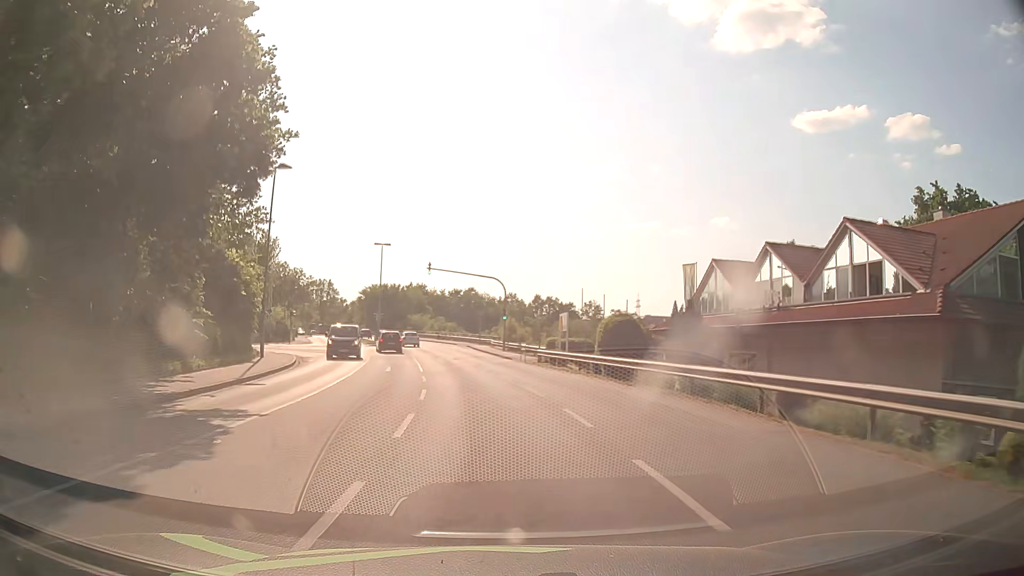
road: tertiary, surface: asphalt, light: Day
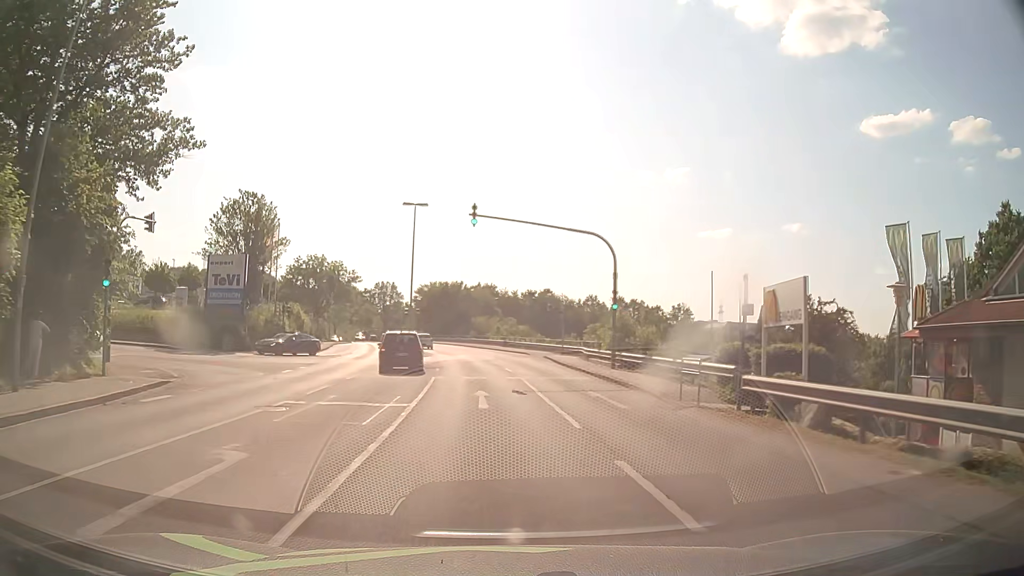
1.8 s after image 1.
(-1.3, +23.5) m; -6°
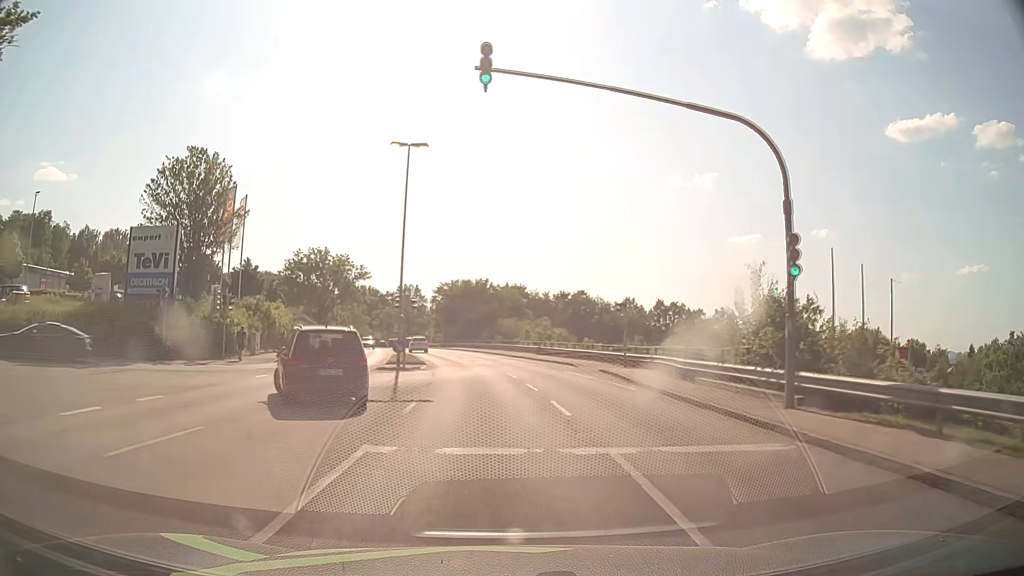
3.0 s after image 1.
(-0.4, +15.4) m; -3°
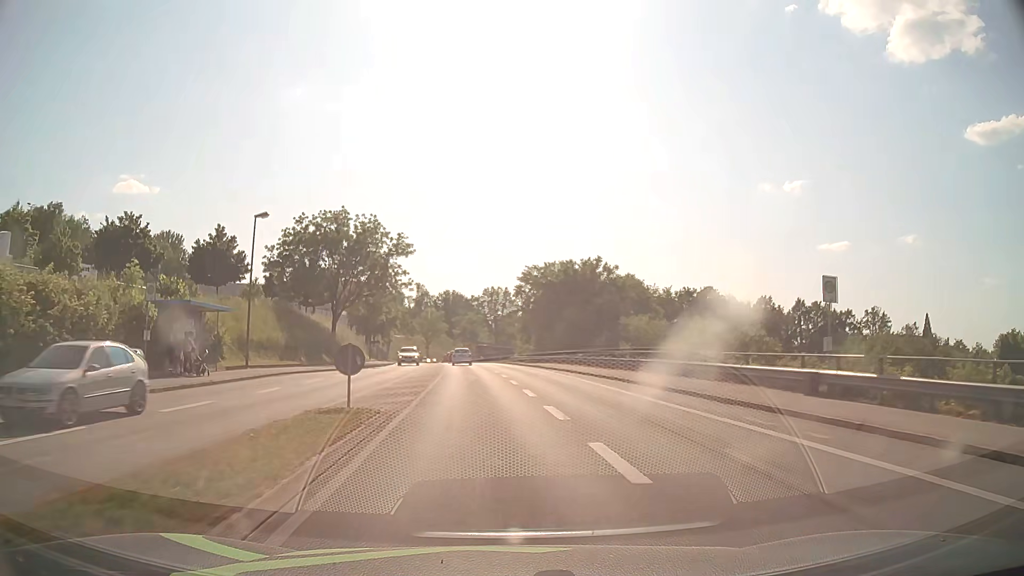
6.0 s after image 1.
(-2.6, +37.5) m; -8°
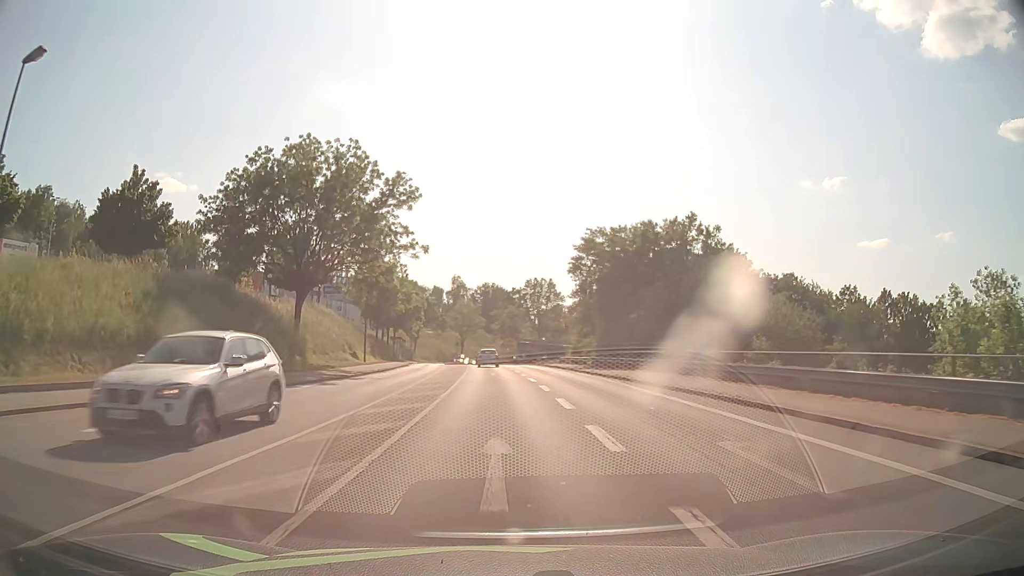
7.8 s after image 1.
(-0.8, +22.2) m; -4°
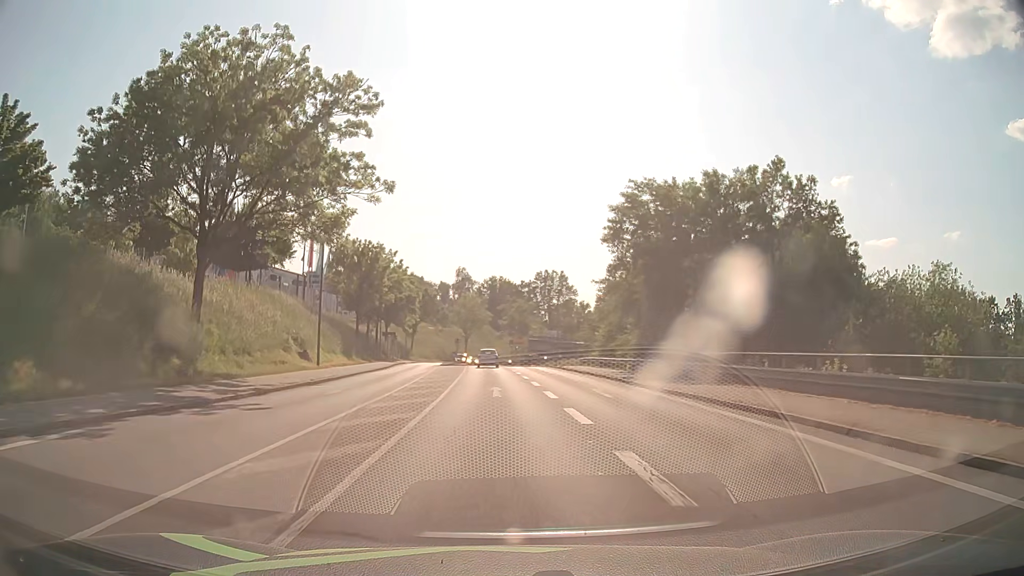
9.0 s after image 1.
(-0.1, +15.0) m; -1°
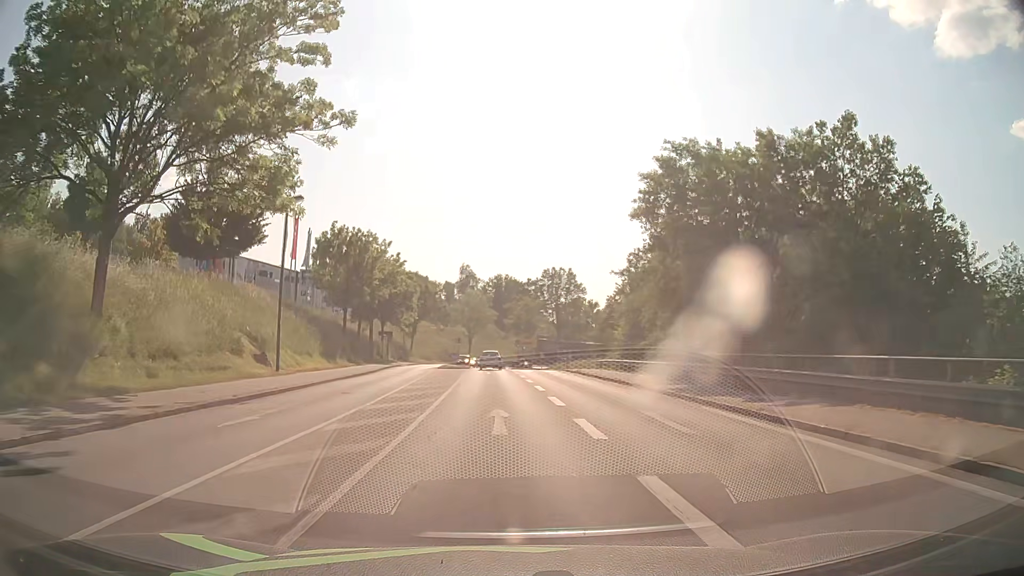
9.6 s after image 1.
(0.0, +7.7) m; -1°
